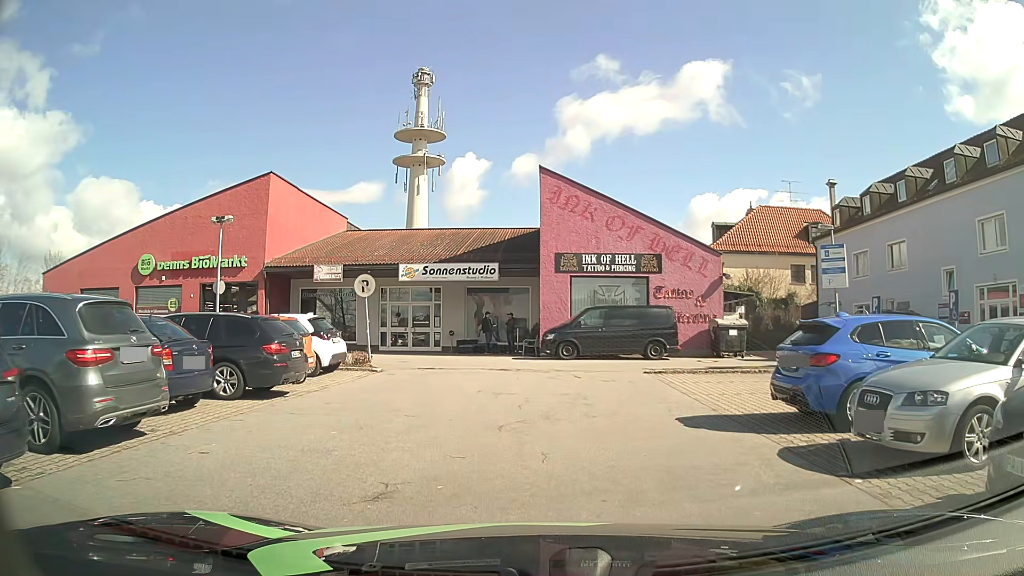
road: service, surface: asphalt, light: Day
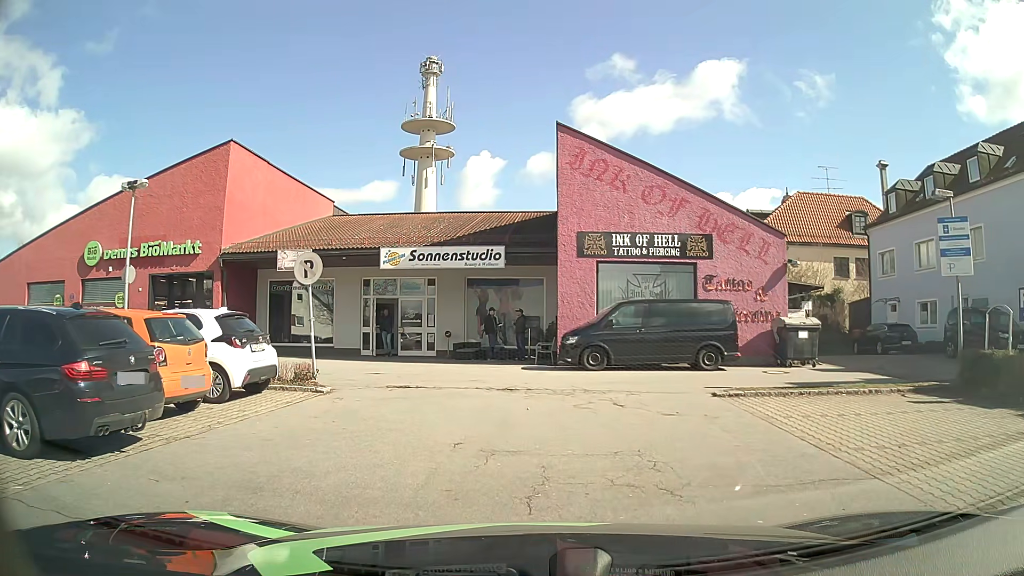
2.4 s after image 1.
(0.0, +5.5) m; 0°
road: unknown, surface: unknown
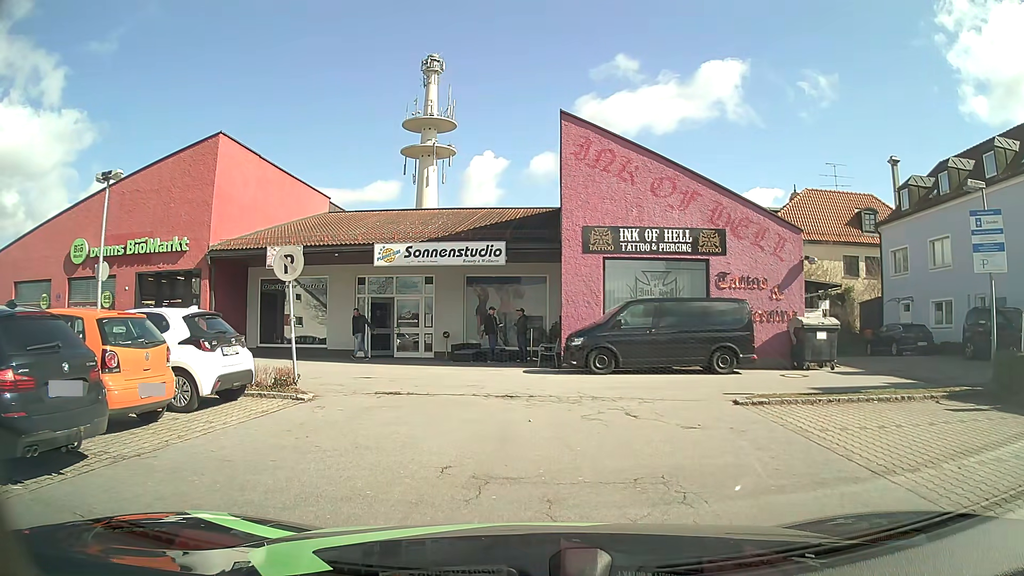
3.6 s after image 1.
(0.0, +1.1) m; 0°
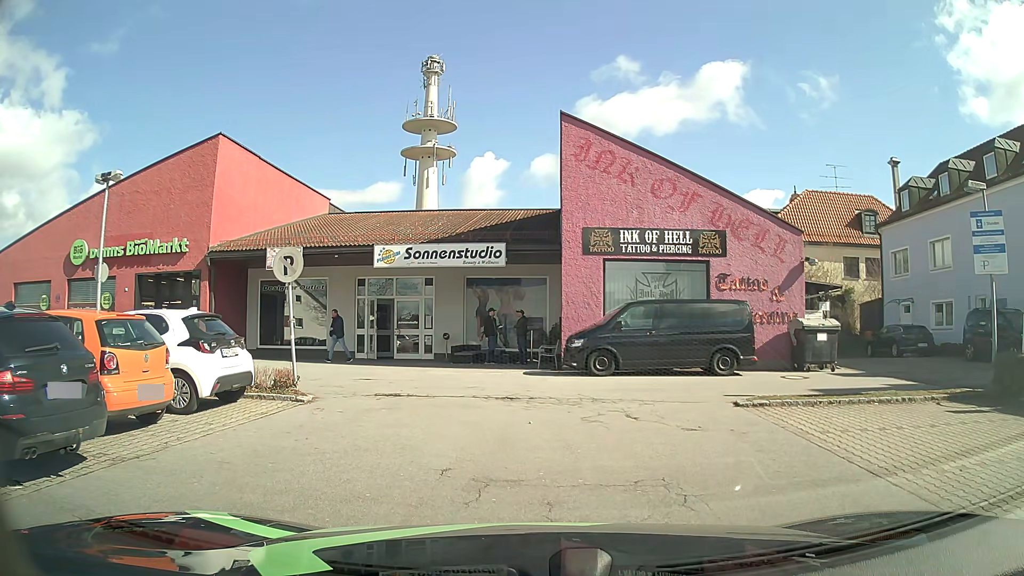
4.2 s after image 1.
(0.0, +0.1) m; 0°
